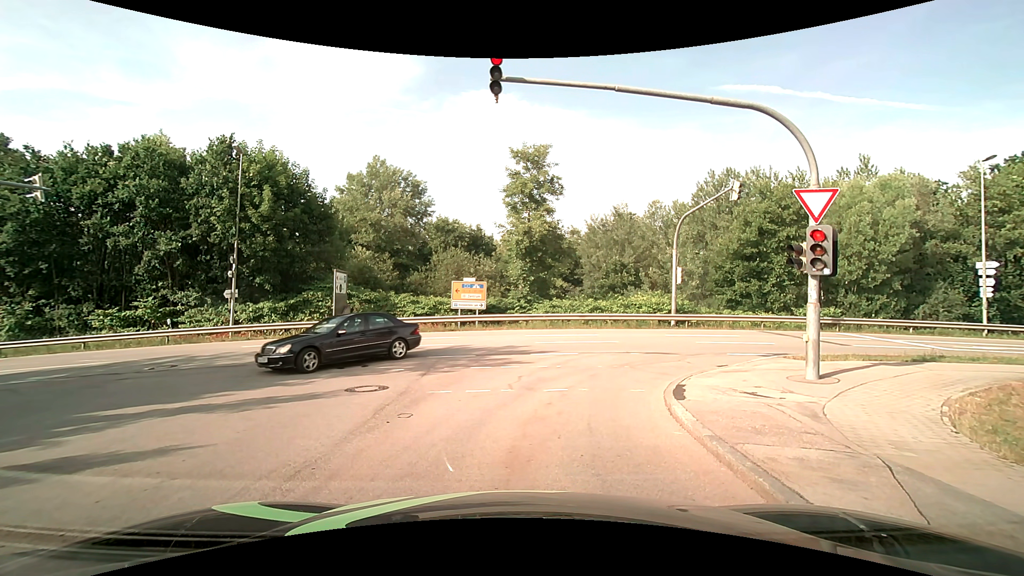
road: residential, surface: asphalt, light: Day
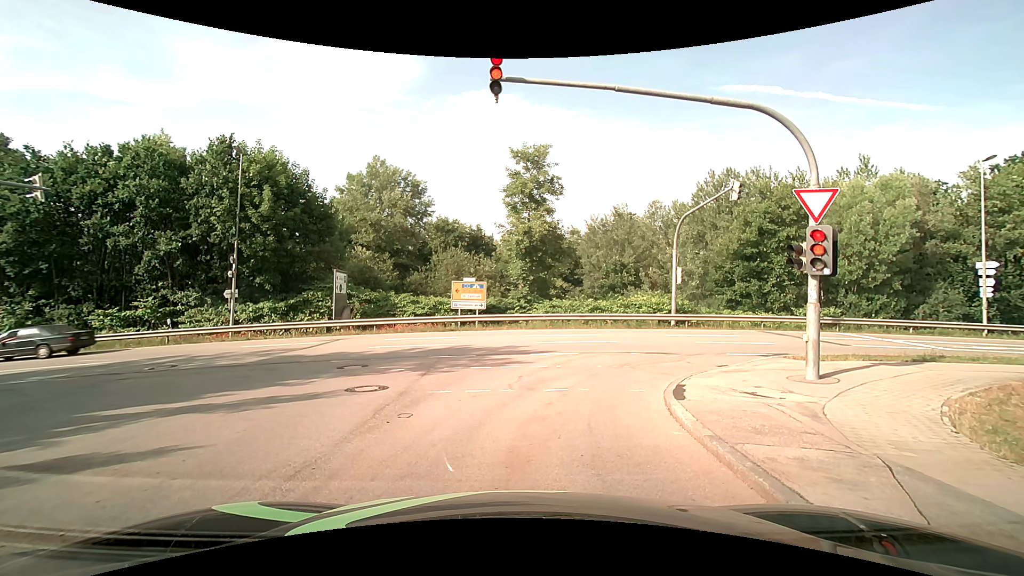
(0.0, 0.0) m; 0°
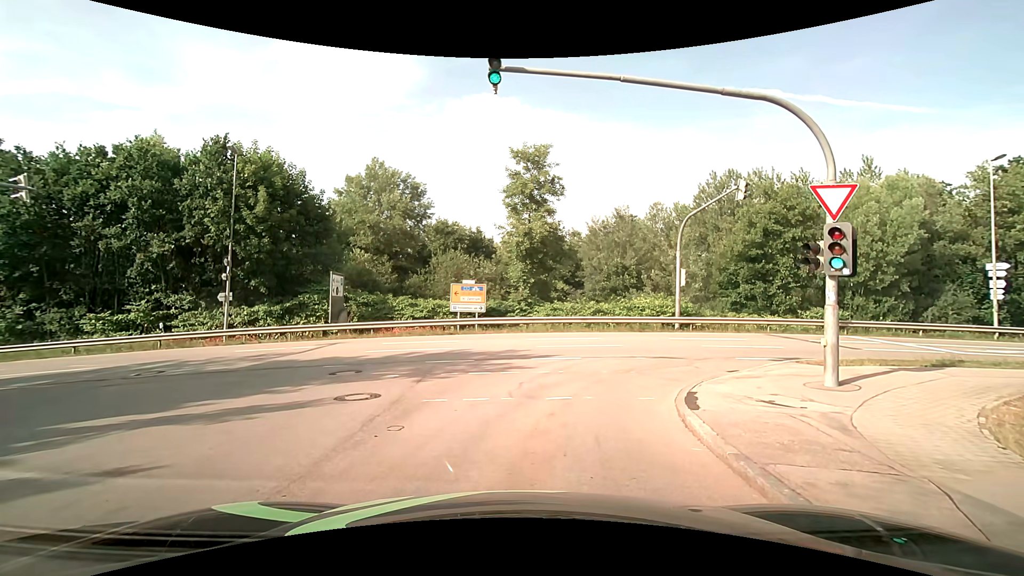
(0.0, +0.6) m; 0°
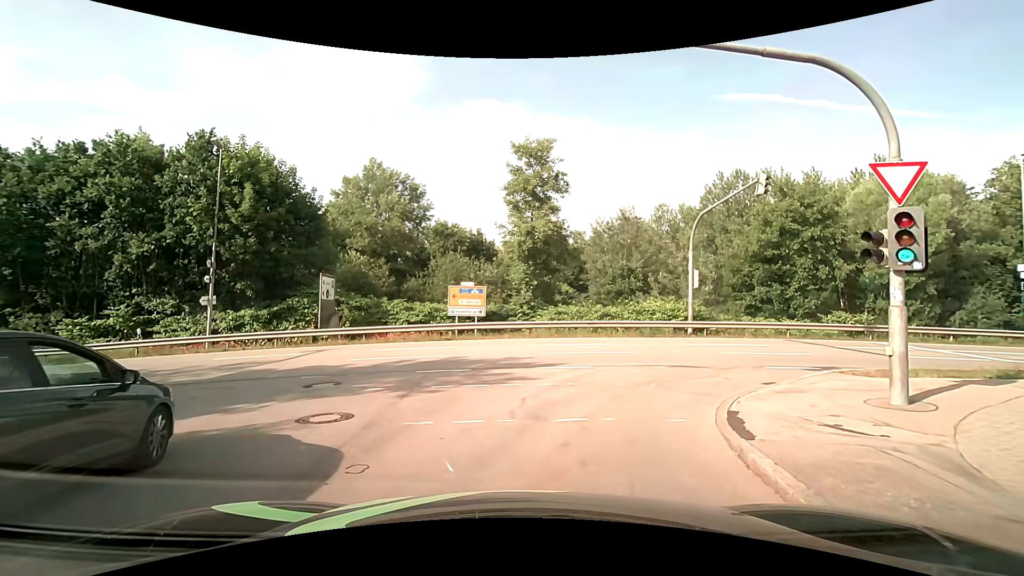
(0.0, +1.7) m; -2°
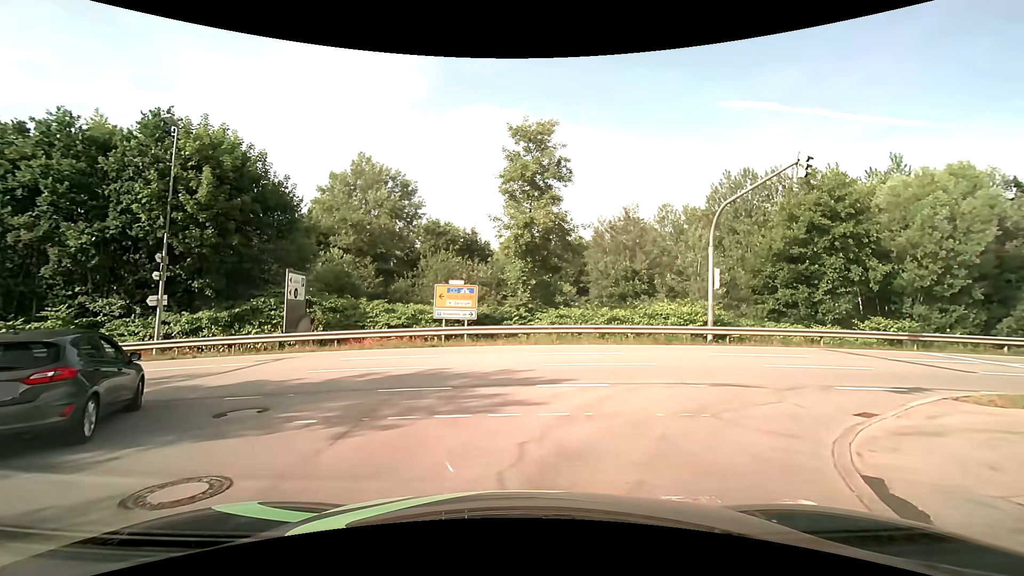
(0.0, +3.2) m; +1°
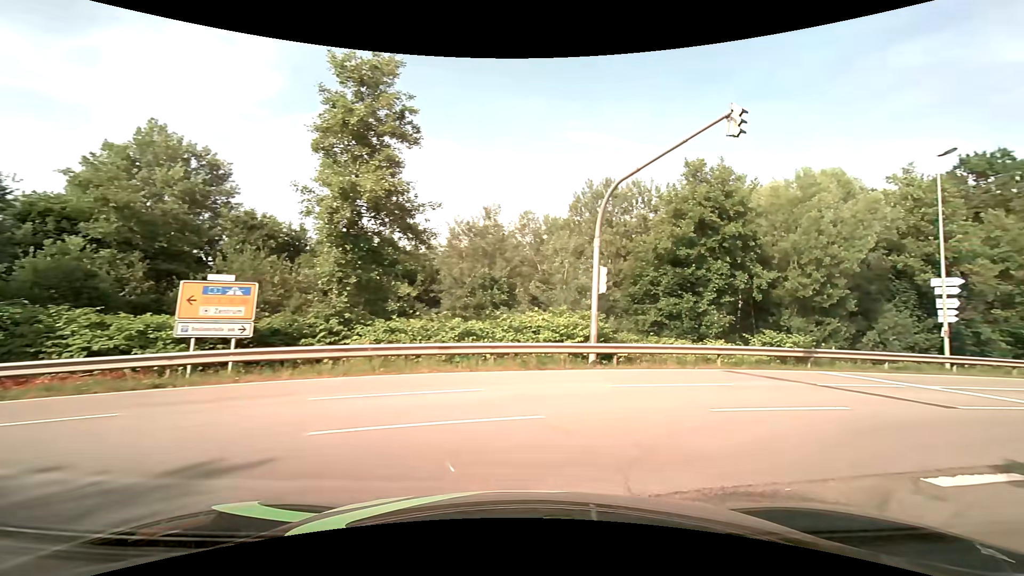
(+0.7, +6.9) m; +17°
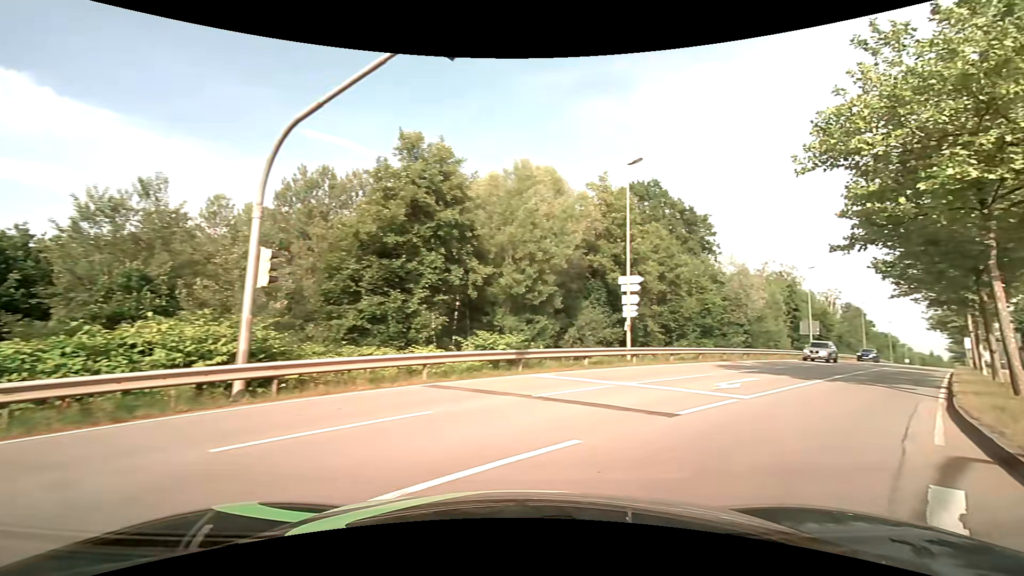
(+1.1, +4.5) m; +30°
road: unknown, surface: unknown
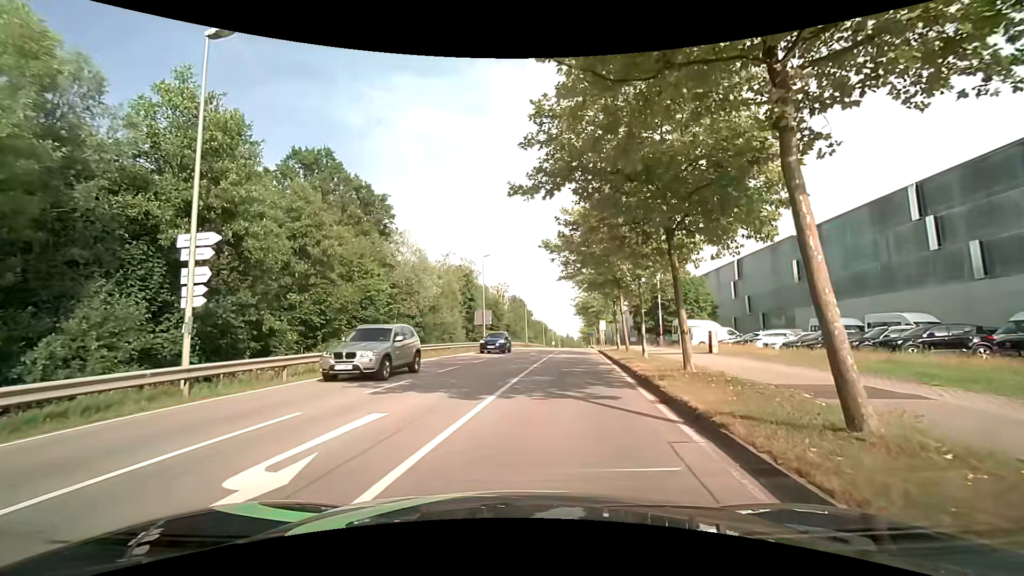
(+4.2, +9.4) m; +33°
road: secondary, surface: asphalt
(0, +10) (+2, +20) (+3, +30) (+4, +40) (+6, +50) (+7, +60) (+8, +69) (+10, +79) (+11, +89) (+12, +99) m
